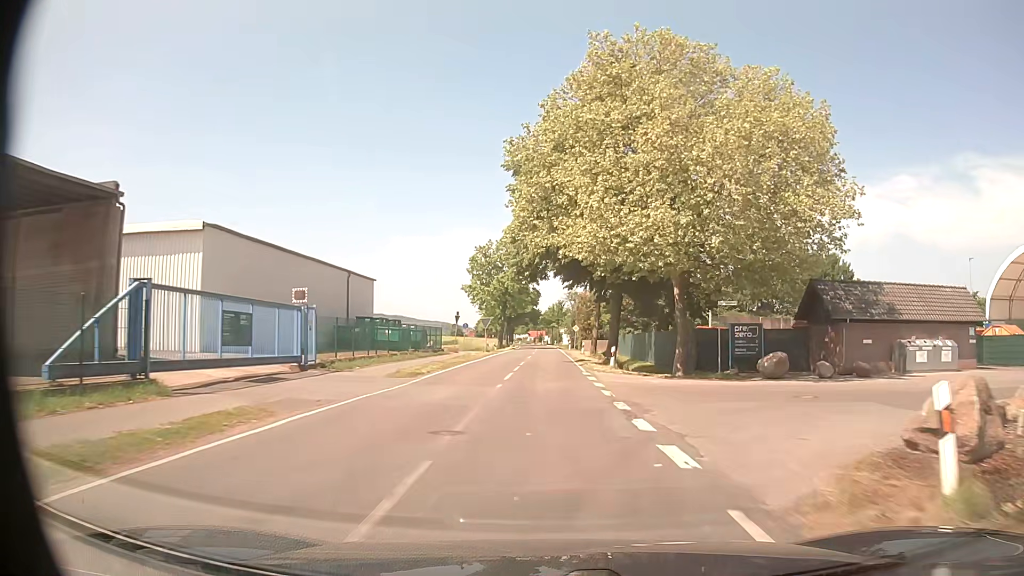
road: tertiary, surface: asphalt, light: Day
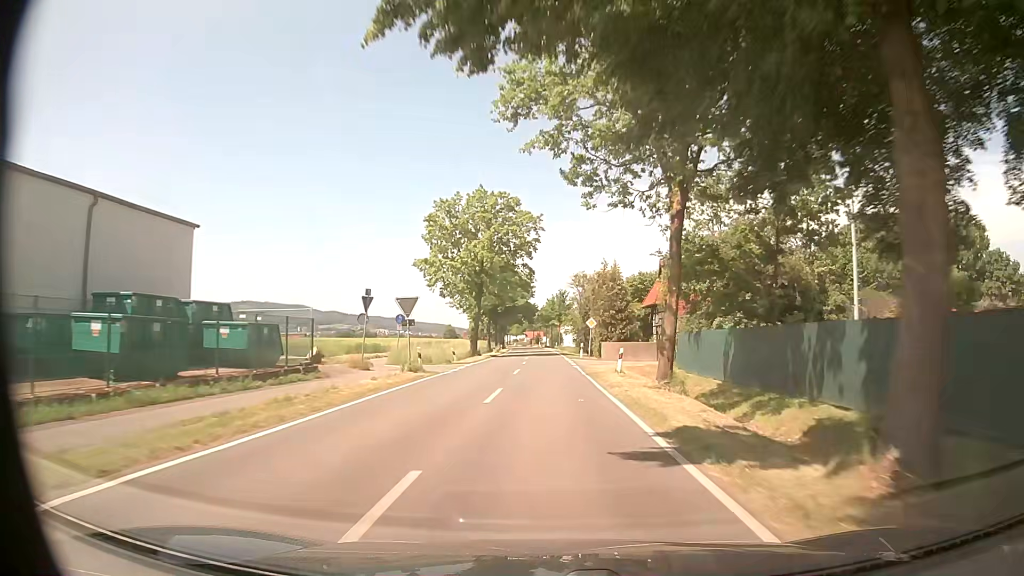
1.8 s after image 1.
(+0.1, +30.9) m; 0°
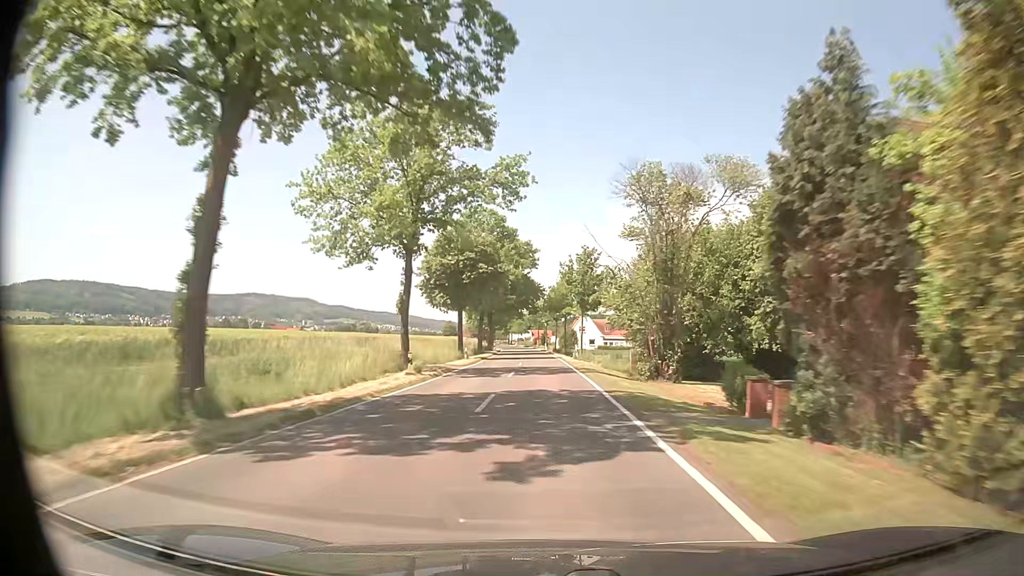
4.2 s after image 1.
(0.0, +48.3) m; 0°
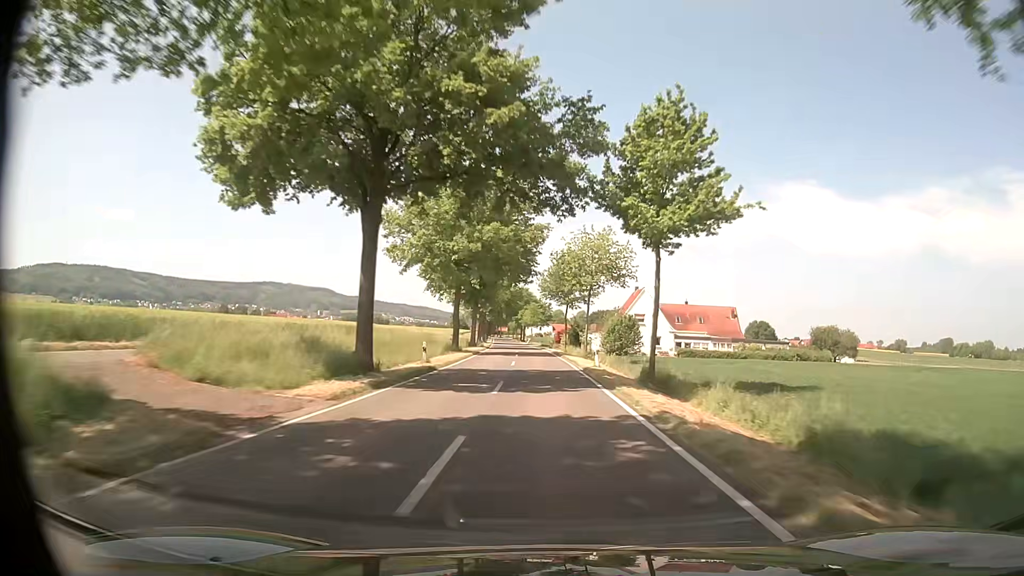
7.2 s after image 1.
(-1.6, +69.7) m; -2°
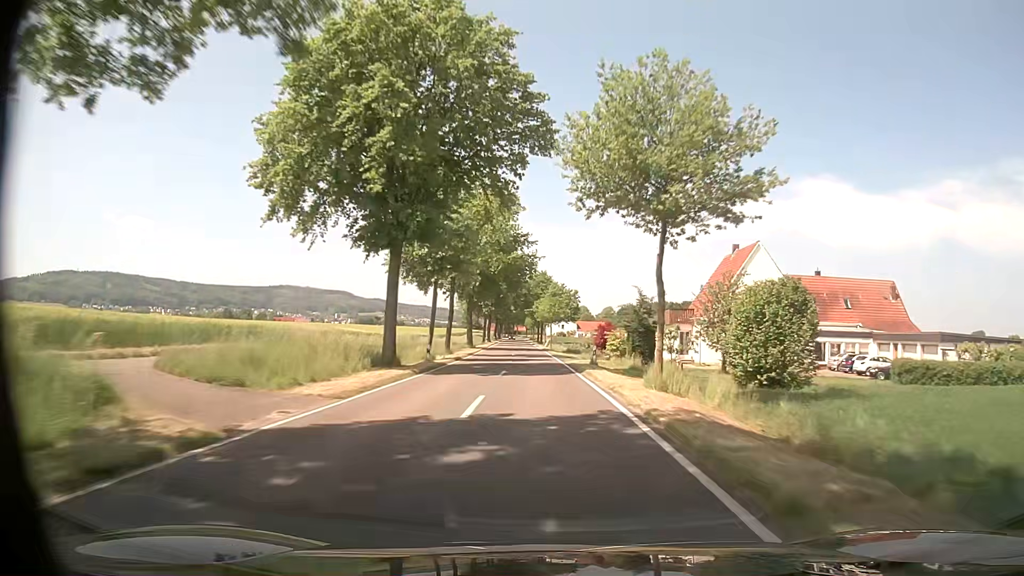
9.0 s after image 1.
(-0.8, +45.6) m; -2°
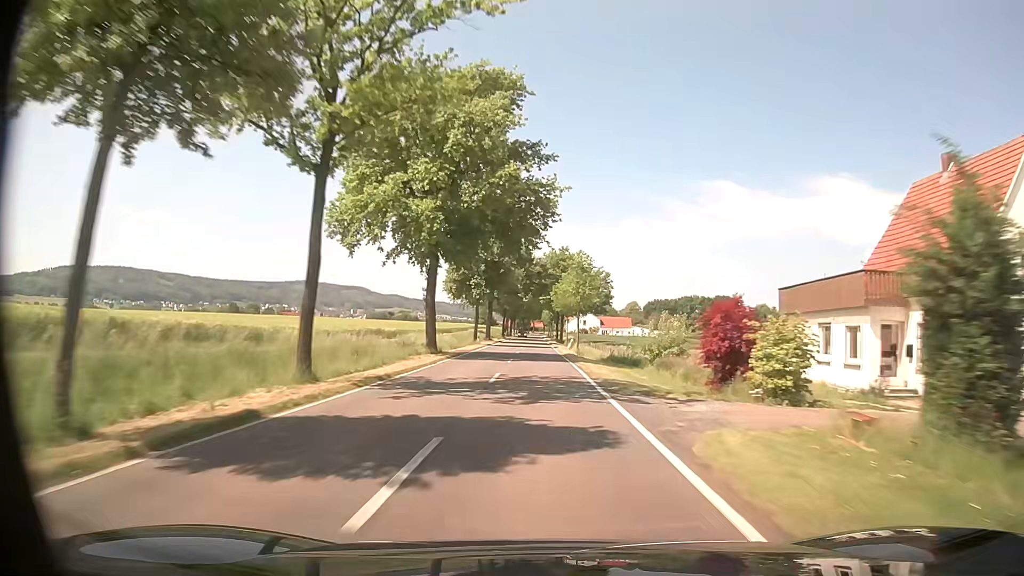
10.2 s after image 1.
(-0.4, +31.0) m; -1°
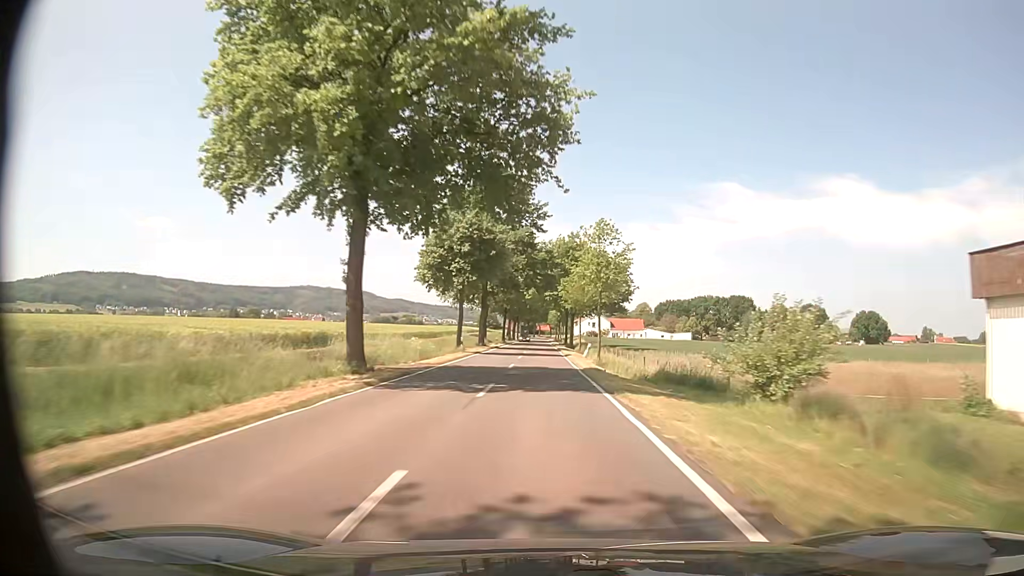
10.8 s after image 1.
(-0.2, +15.6) m; -1°
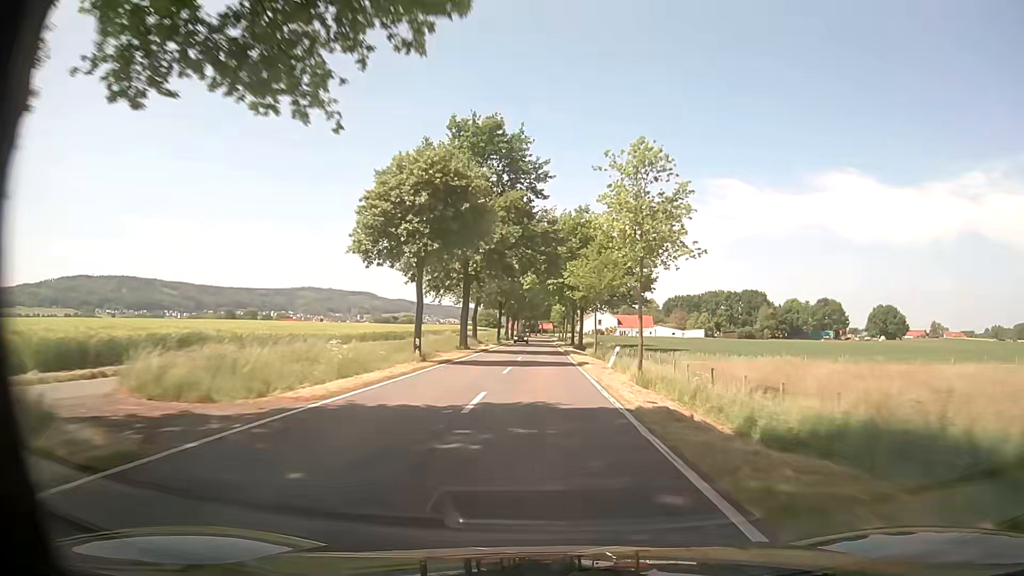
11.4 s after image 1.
(0.0, +15.7) m; 0°
(0, +10) (0, +20) (0, +30) (0, +40) (0, +50) (0, +60) (0, +70) (0, +80) (0, +90) (0, +100) m
